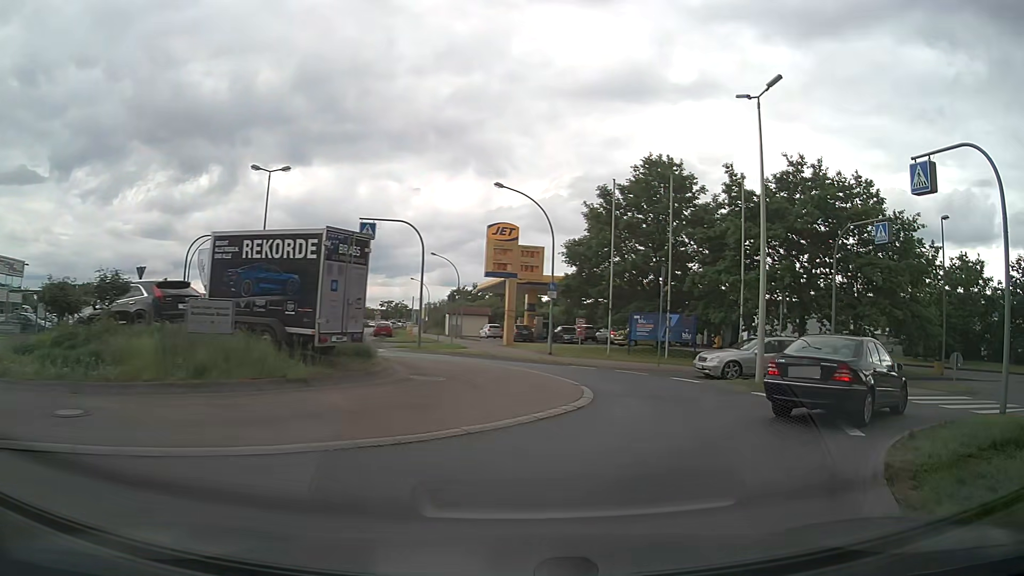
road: tertiary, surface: asphalt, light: Day
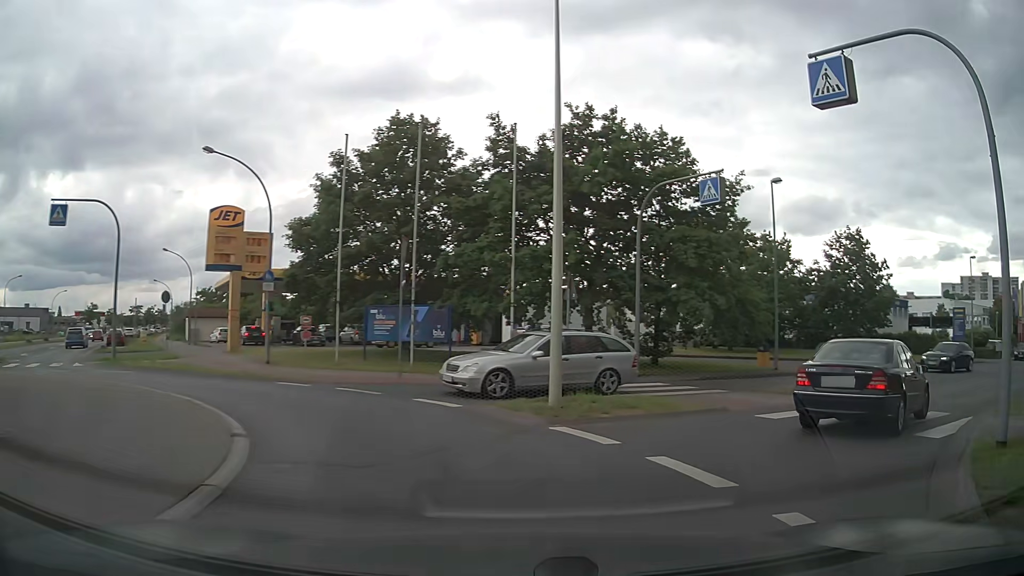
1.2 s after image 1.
(+1.1, +6.6) m; +21°
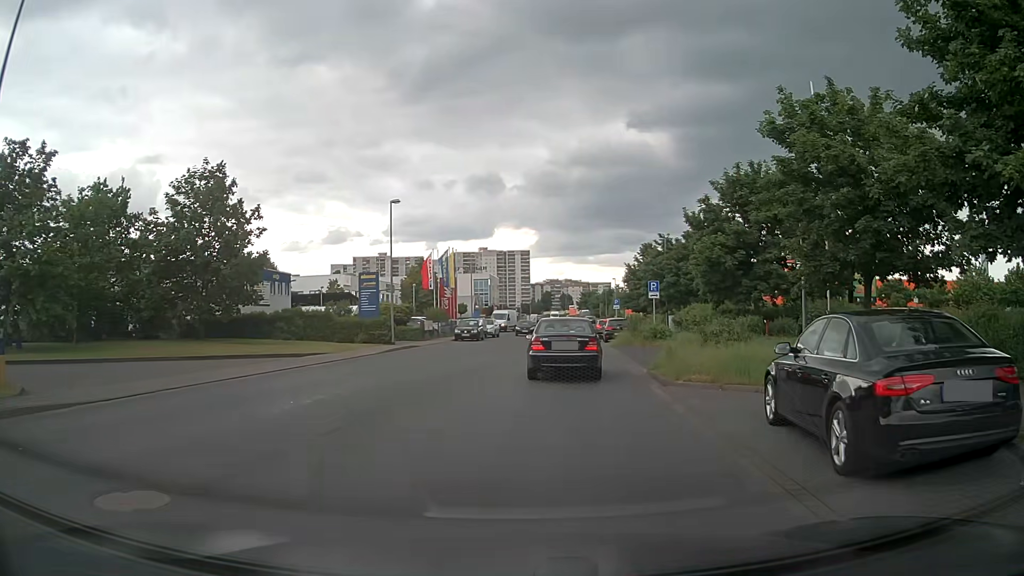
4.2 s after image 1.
(+7.6, +14.2) m; +51°
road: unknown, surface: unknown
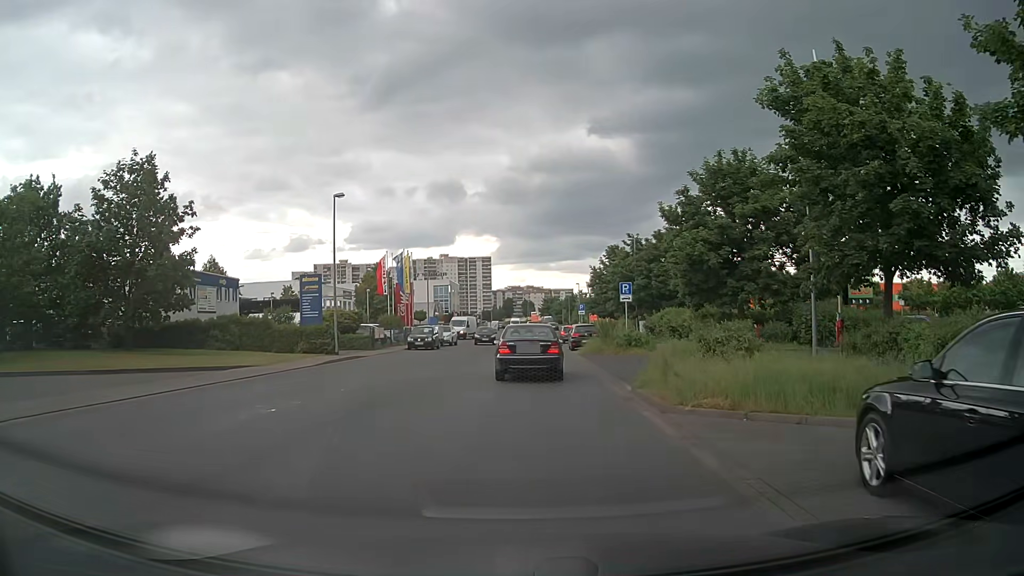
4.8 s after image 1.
(+0.1, +3.8) m; +3°
(0, +10) (+1, +20) (+1, +30) (+1, +40) (+1, +50) (+2, +60) (+2, +70) (+2, +80) (+3, +90) (+3, +100) m
